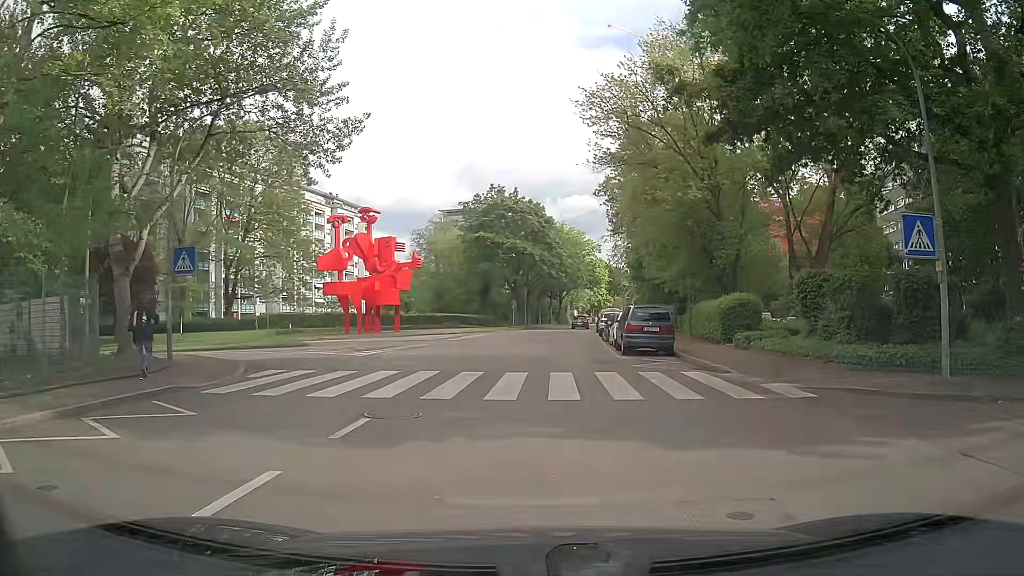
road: residential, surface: asphalt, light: Day
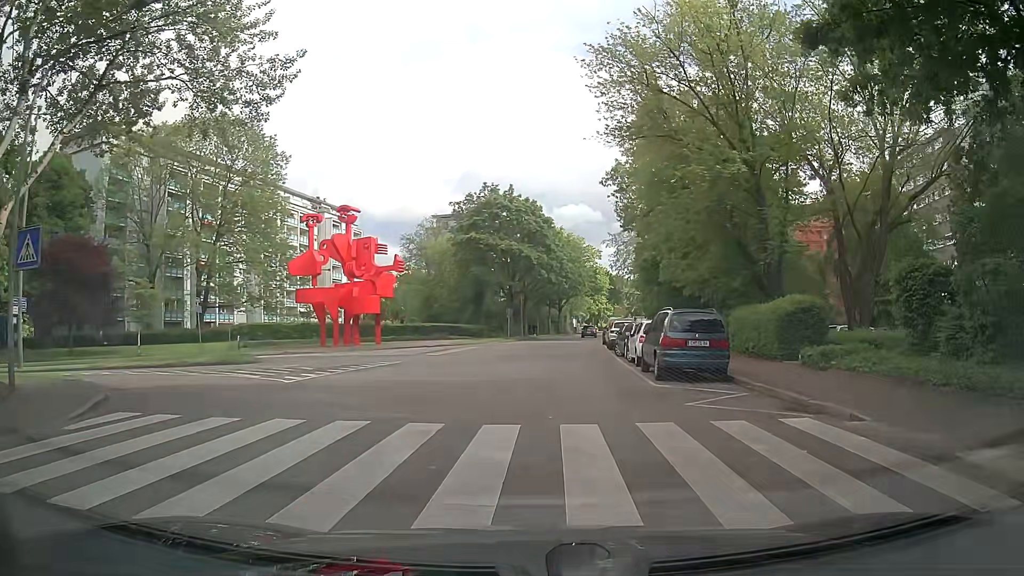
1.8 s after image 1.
(-0.2, +6.7) m; -2°
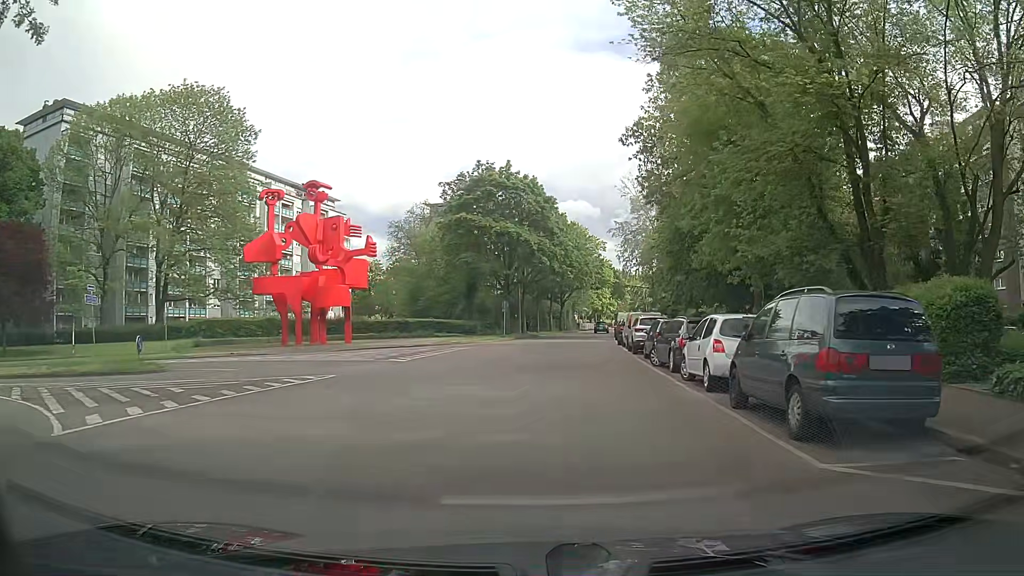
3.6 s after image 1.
(0.0, +9.1) m; -1°
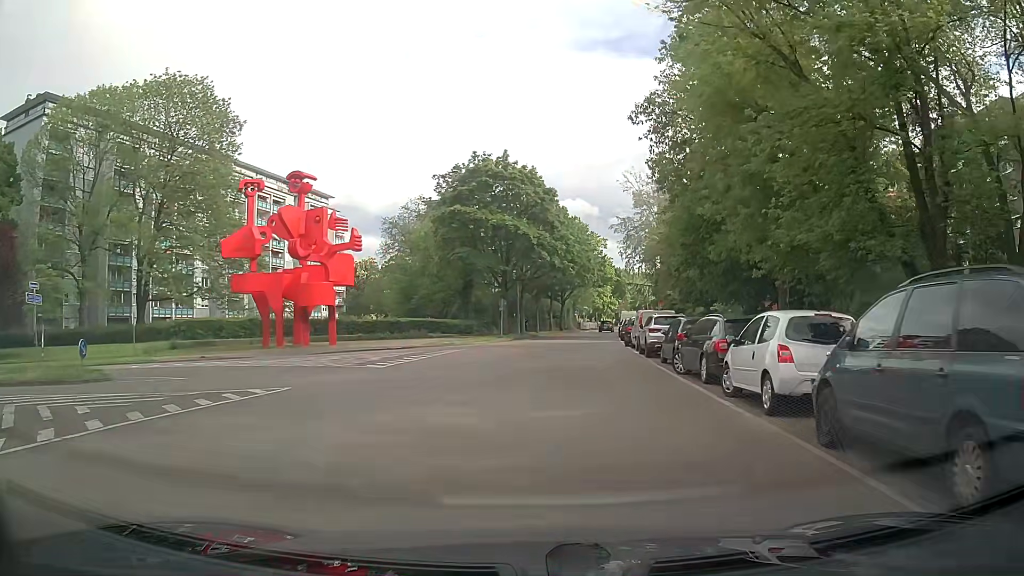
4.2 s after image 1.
(+0.1, +3.5) m; +1°
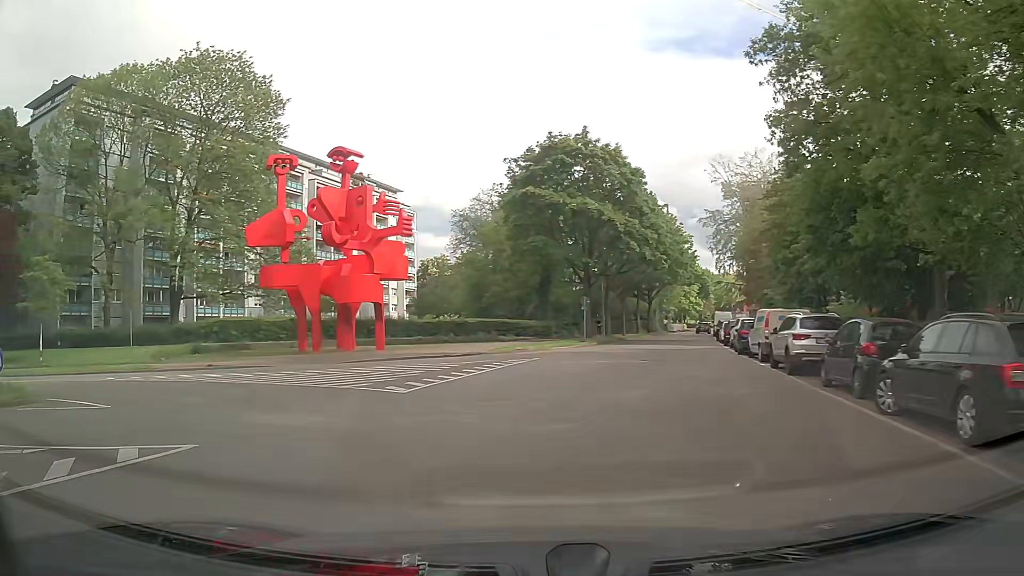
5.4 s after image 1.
(-0.3, +7.3) m; -10°
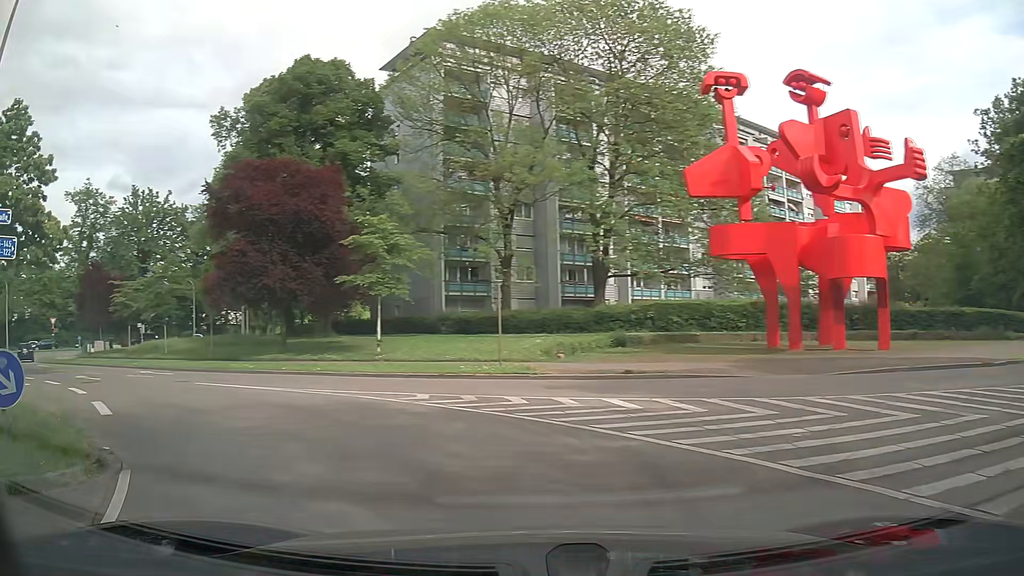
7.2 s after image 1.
(-3.2, +10.6) m; -37°
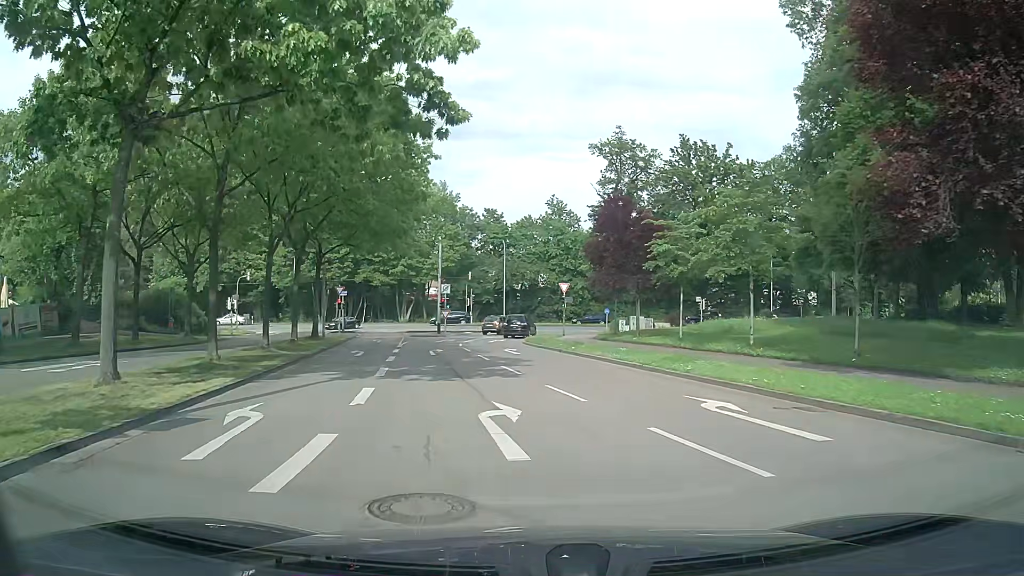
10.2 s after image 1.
(-9.9, +17.5) m; -48°
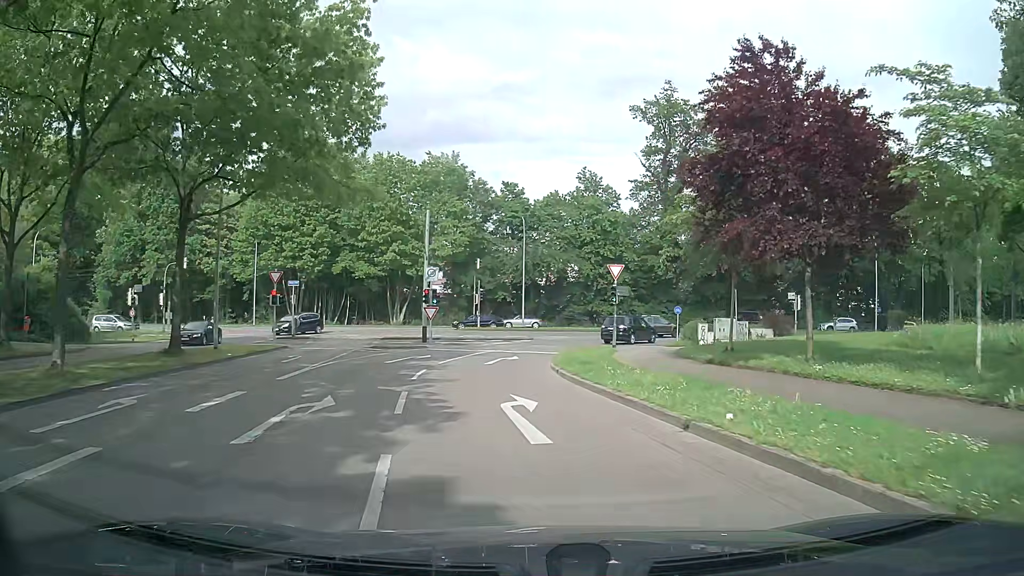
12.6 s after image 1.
(+0.1, +19.9) m; -1°
(0, +10) (-1, +20) (0, +30) (+4, +39) (+11, +47) (+19, +51) (+29, +53) (+39, +54) (+49, +55) (+59, +55) m
